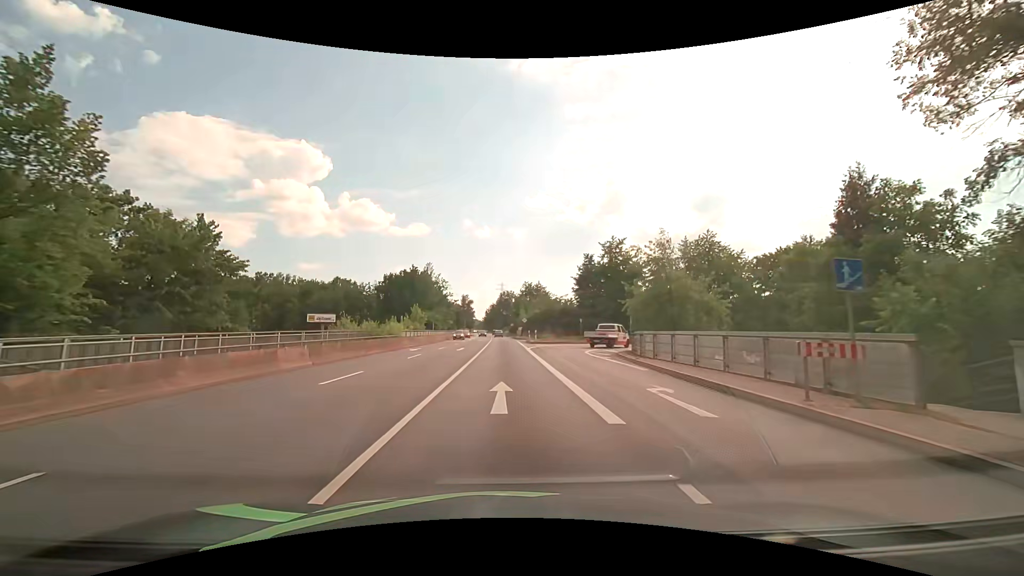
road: primary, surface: asphalt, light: Day
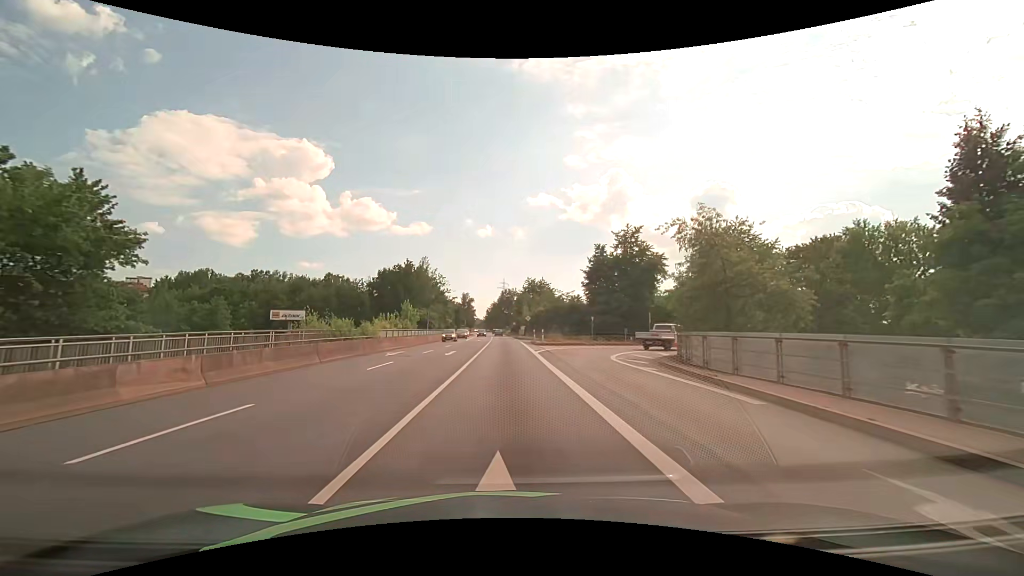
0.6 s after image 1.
(+0.1, +7.5) m; 0°
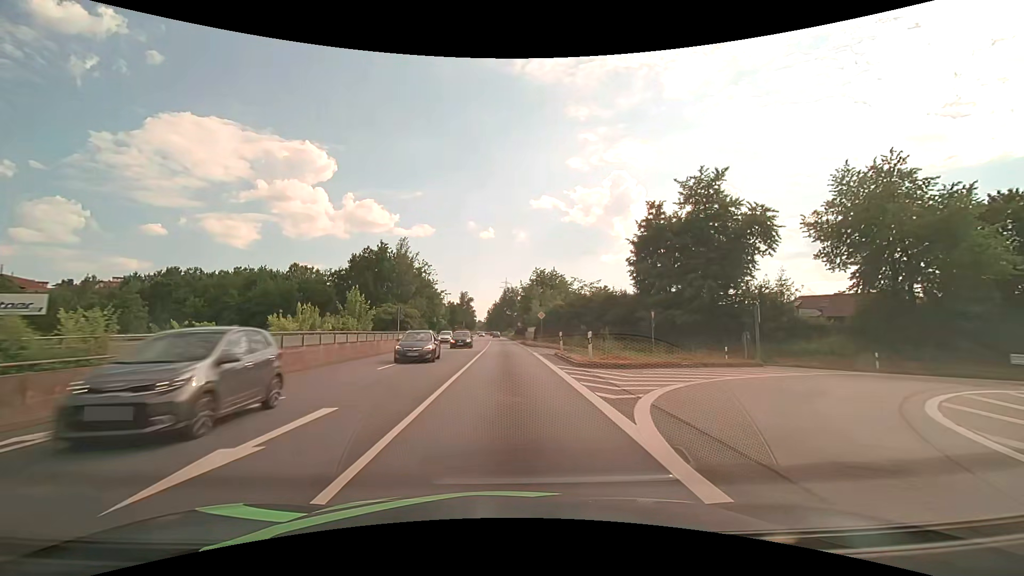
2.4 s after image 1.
(+0.1, +22.7) m; 0°
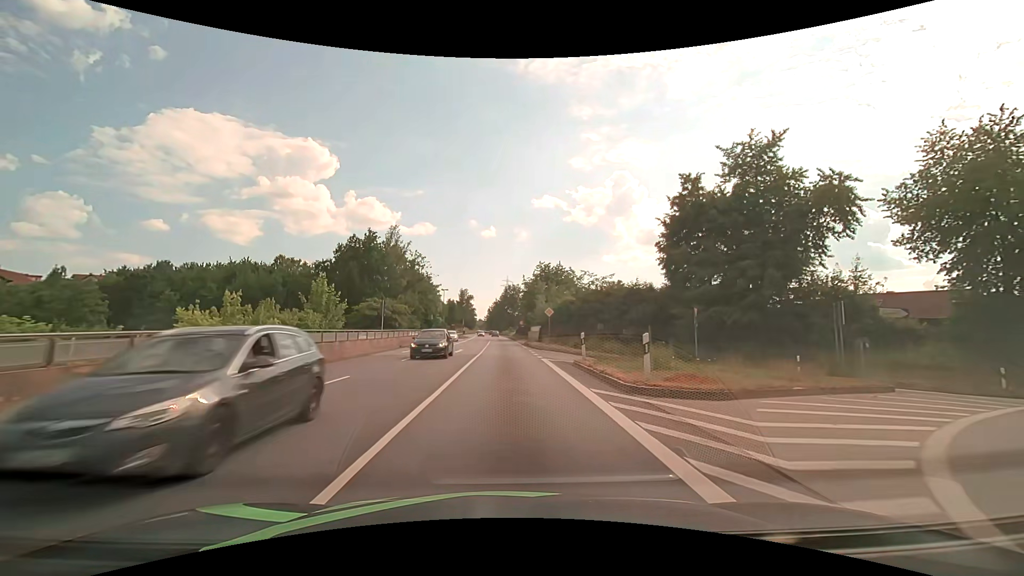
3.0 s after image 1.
(0.0, +7.6) m; 0°
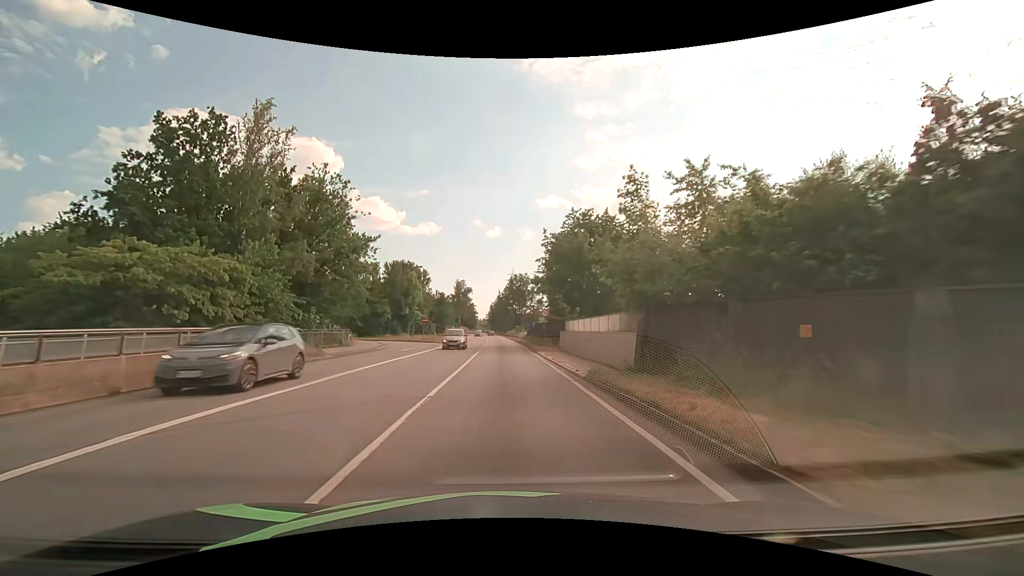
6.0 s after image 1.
(-0.1, +38.2) m; 0°
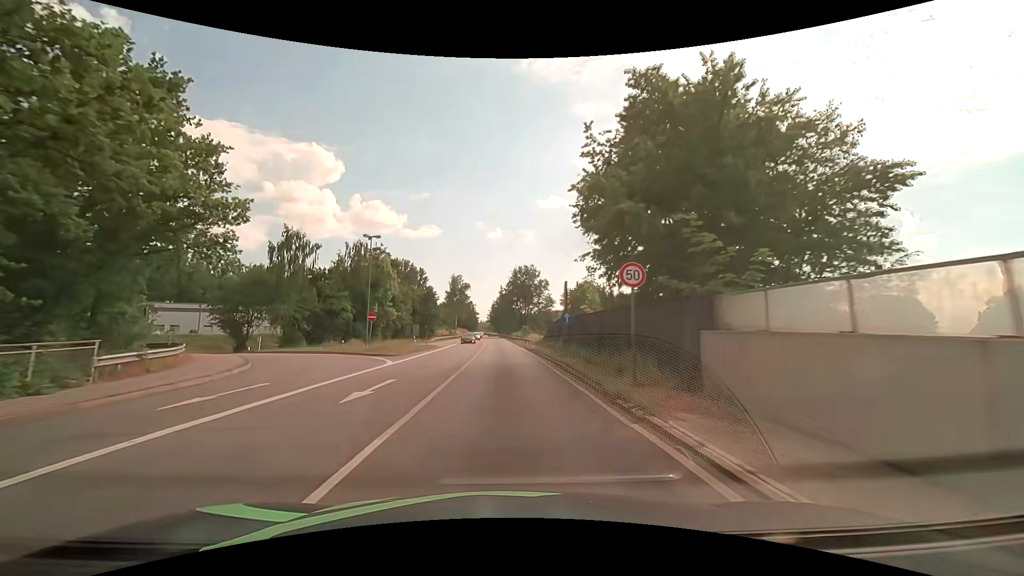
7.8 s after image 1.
(-0.2, +24.4) m; -1°
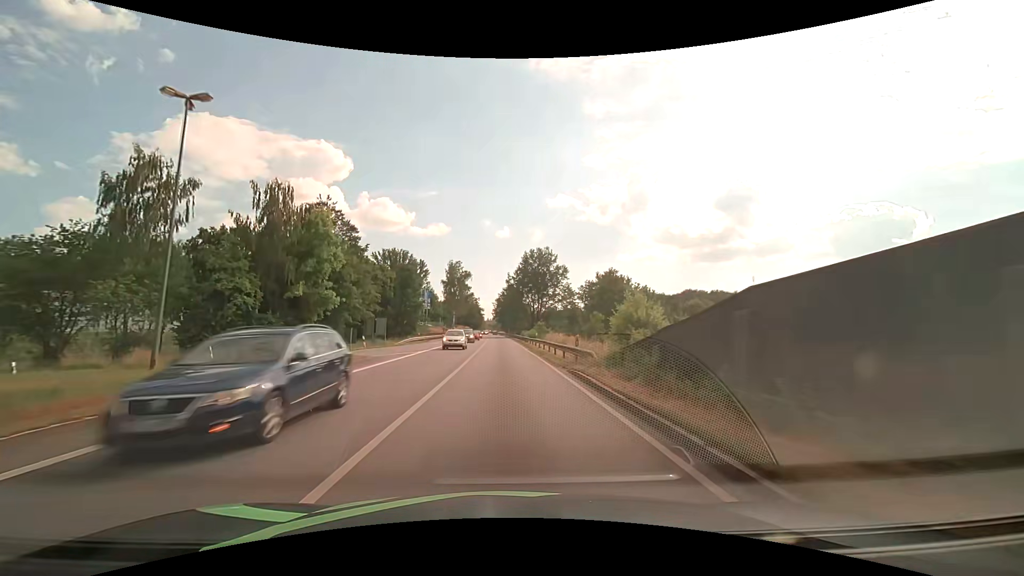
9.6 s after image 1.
(-0.3, +27.4) m; -1°
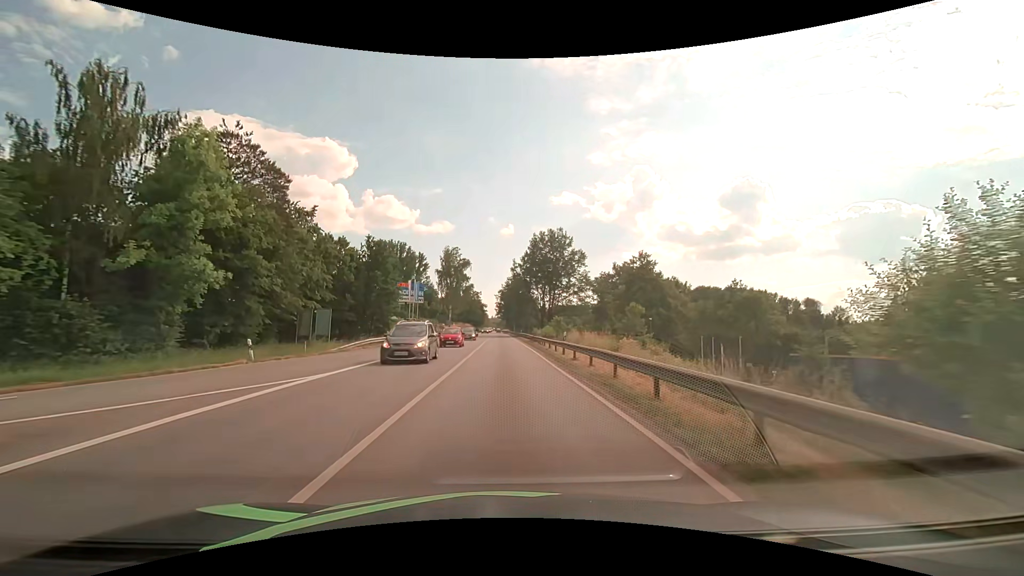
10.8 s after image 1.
(0.0, +18.8) m; 0°
(0, +10) (0, +20) (0, +30) (0, +40) (0, +50) (-1, +60) (-1, +70) (-1, +80) (-1, +90) (-1, +100) m
